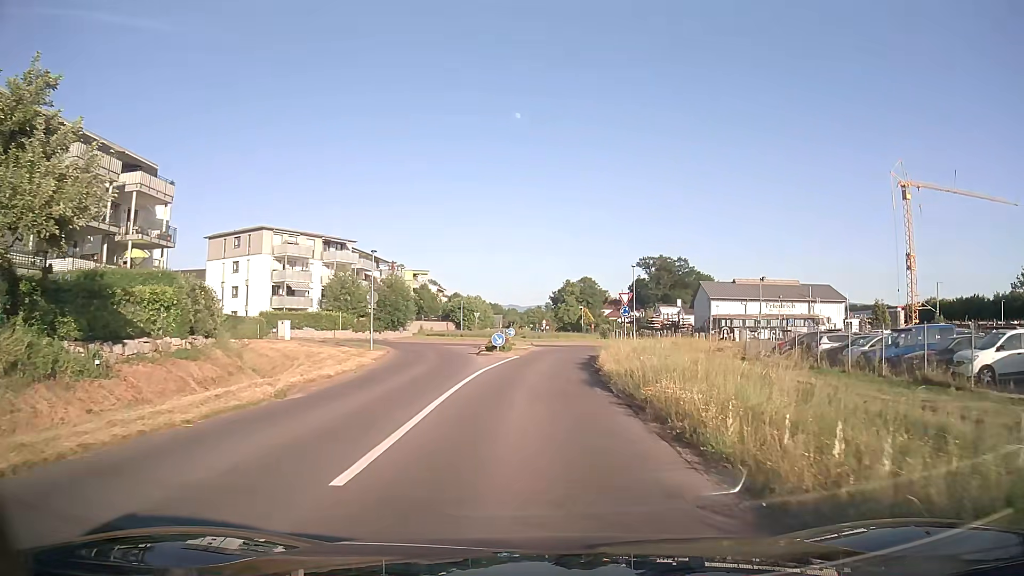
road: secondary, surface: asphalt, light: Day
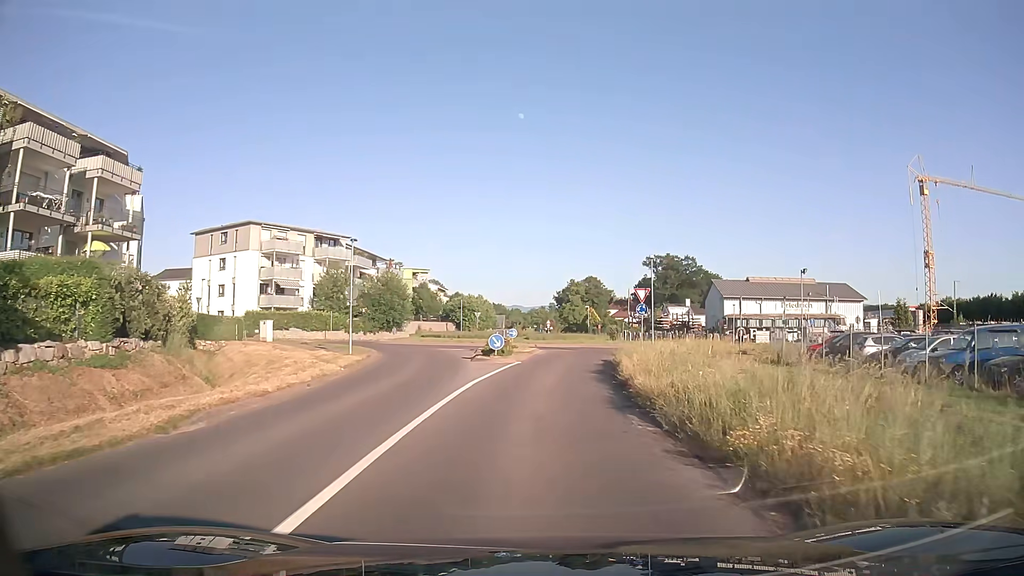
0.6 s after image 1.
(0.0, +4.7) m; 0°
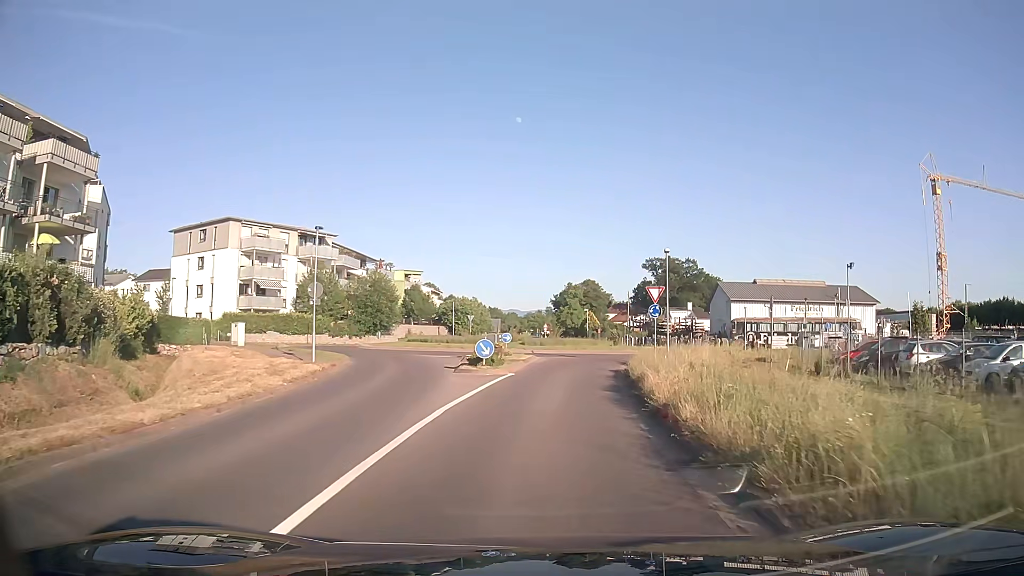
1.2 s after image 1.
(0.0, +4.7) m; +1°
(0, +10) (+1, +20) (+2, +30) (+6, +39) (+14, +45) (+23, +48) (+33, +46) (+41, +40) (+44, +31) (+44, +21) m
